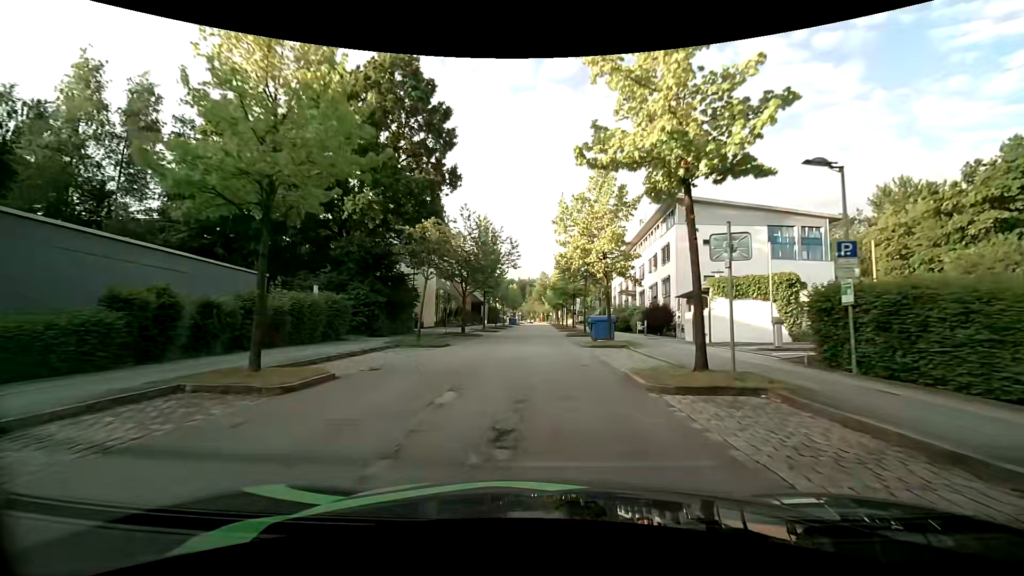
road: residential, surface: asphalt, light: Day
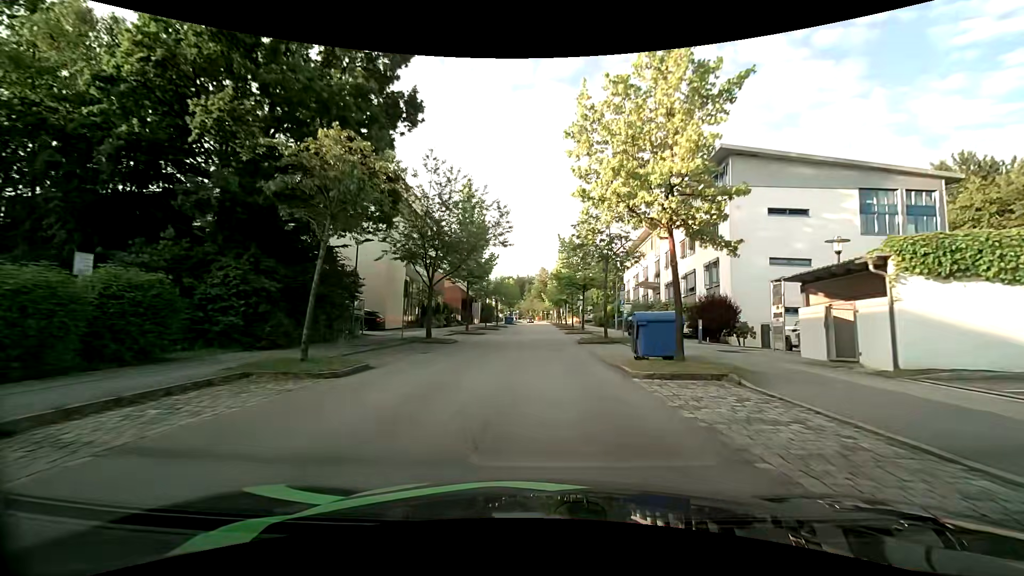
(0.0, +12.1) m; +1°
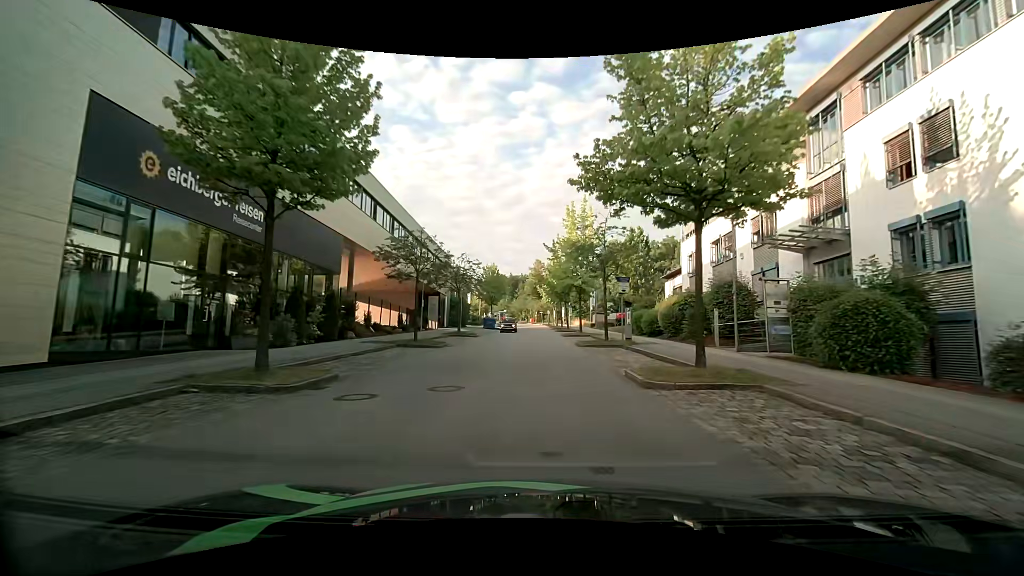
(0.0, +30.0) m; +1°
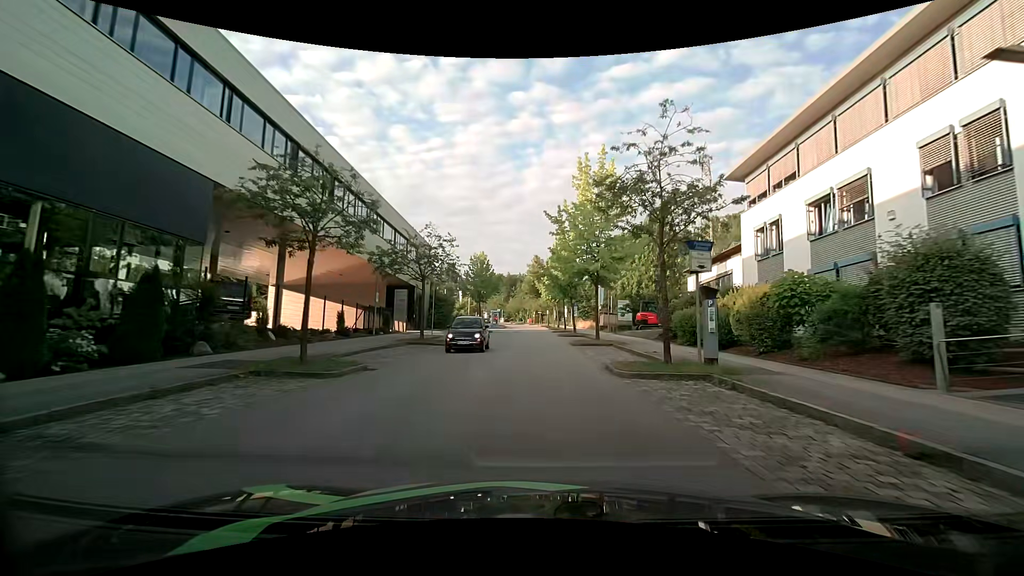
(-0.1, +11.9) m; 0°
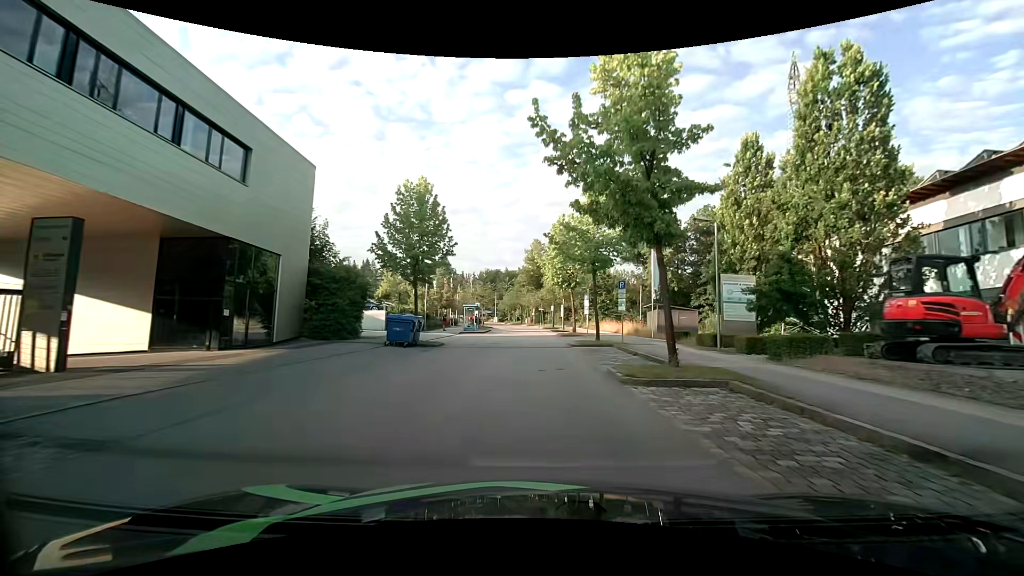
(-0.1, +29.6) m; 0°
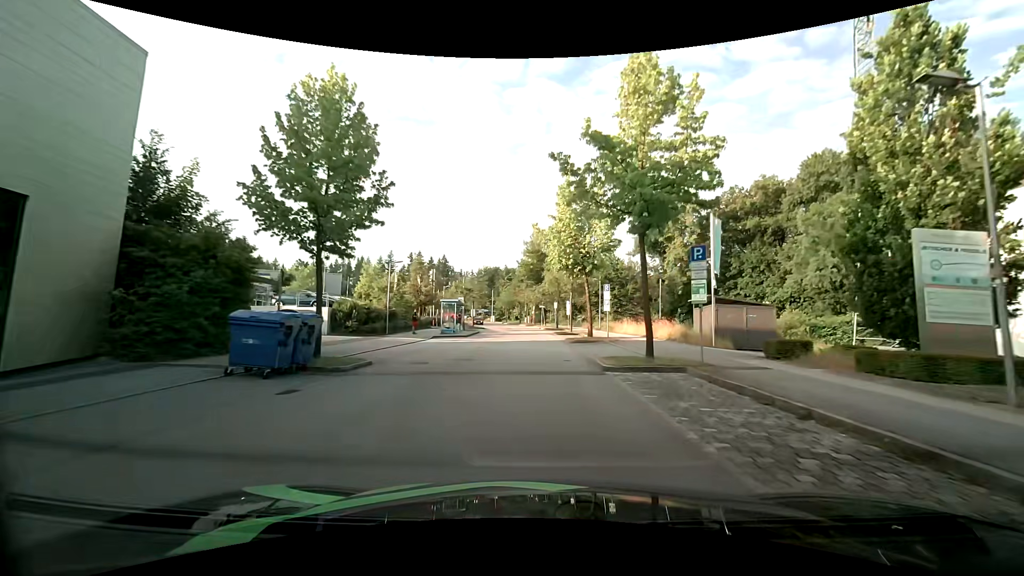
(+0.1, +11.8) m; 0°
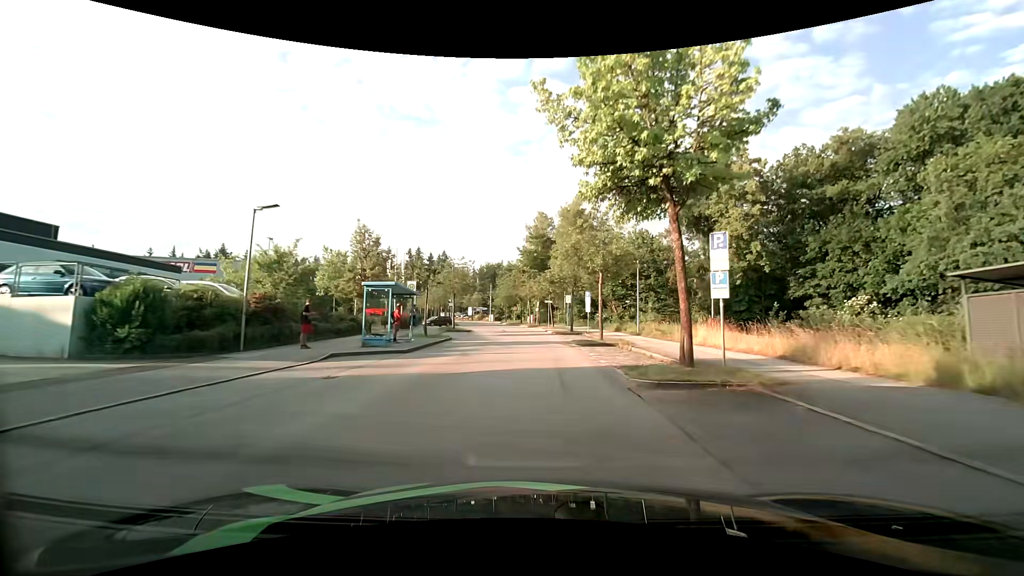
(0.0, +17.4) m; -1°
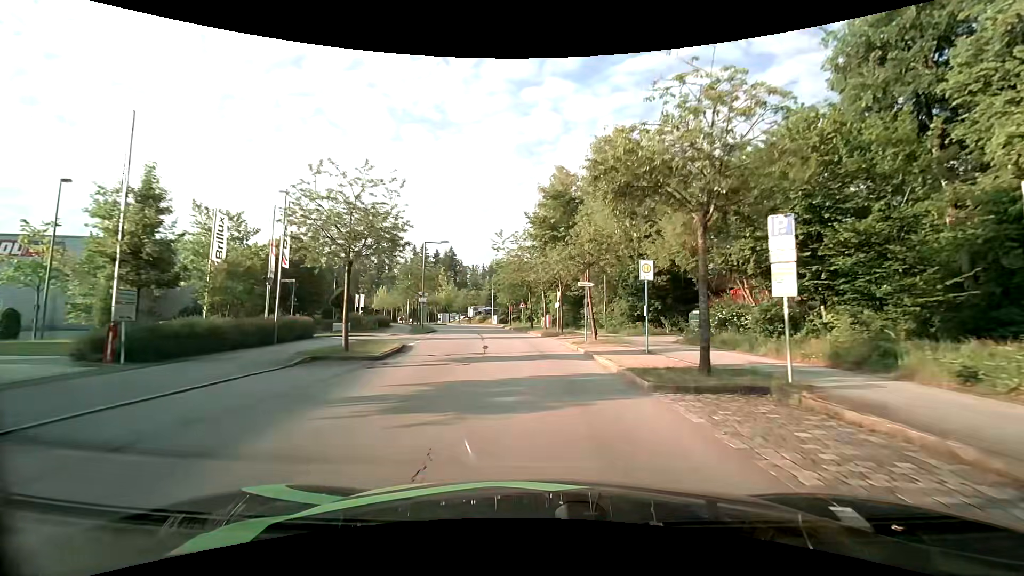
(-0.1, +28.3) m; -1°
(0, +10) (-1, +20) (-2, +30) (-3, +40) (-4, +50) (-6, +60) (-8, +69) (-11, +79) (-14, +89) (-18, +98) m
